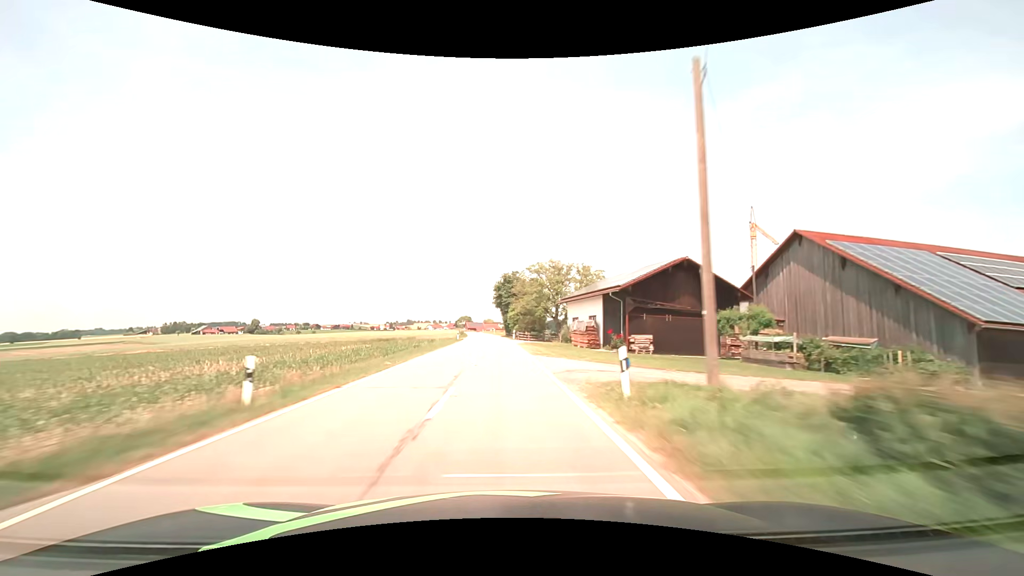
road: tertiary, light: Day
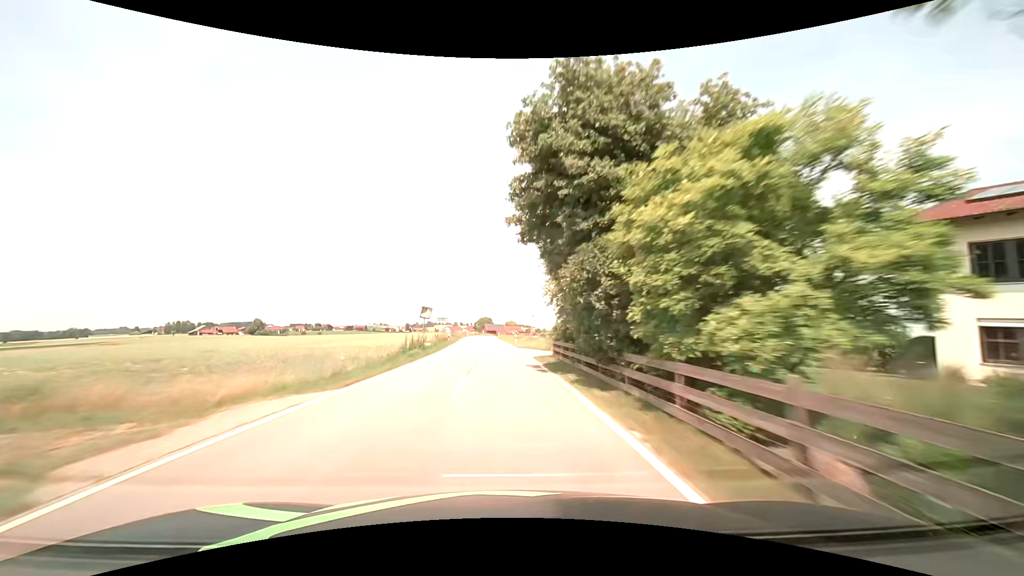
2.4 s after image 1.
(-1.7, +59.7) m; -3°
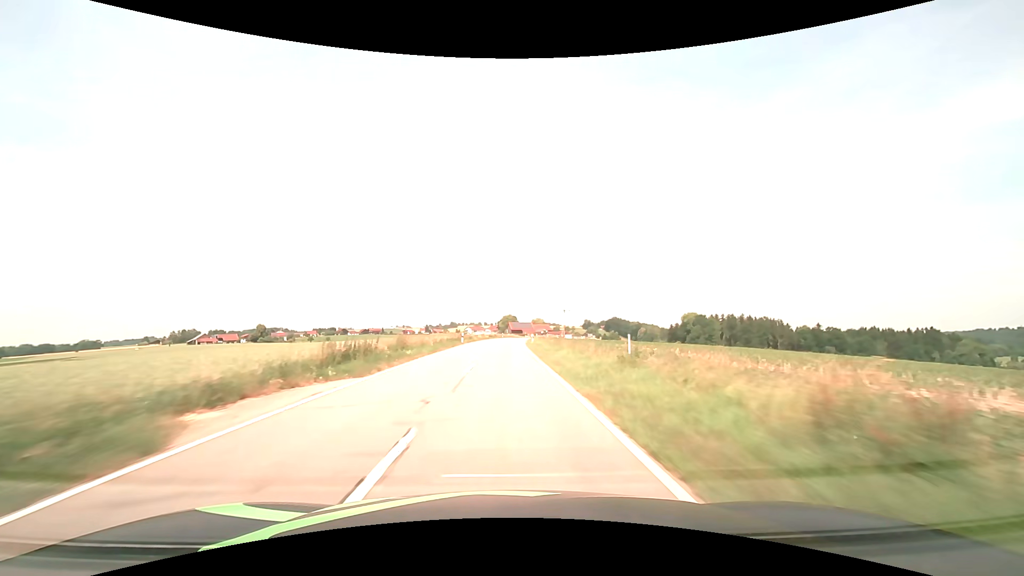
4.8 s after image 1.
(-1.5, +57.9) m; -3°
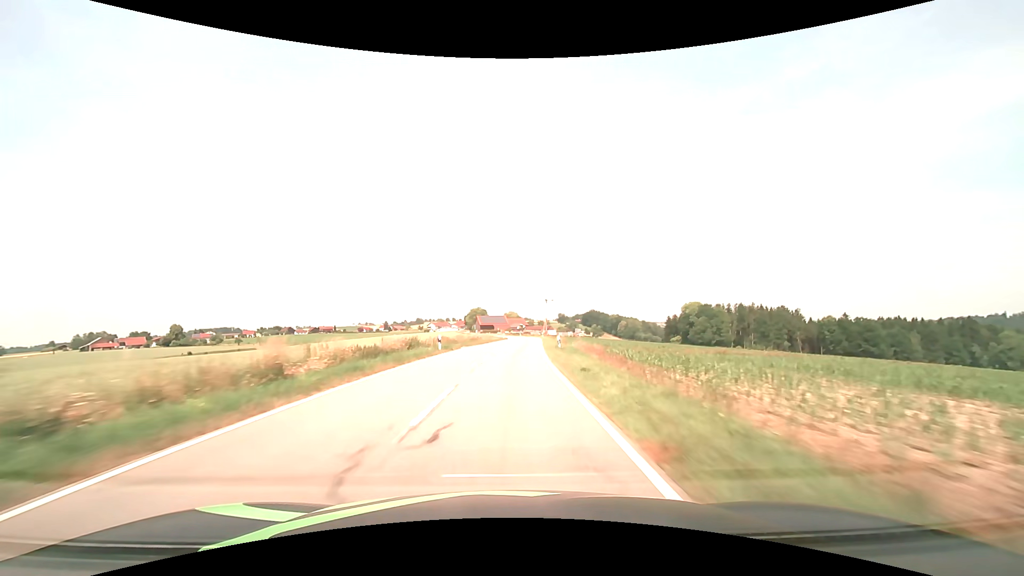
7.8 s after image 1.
(+1.0, +70.5) m; +3°
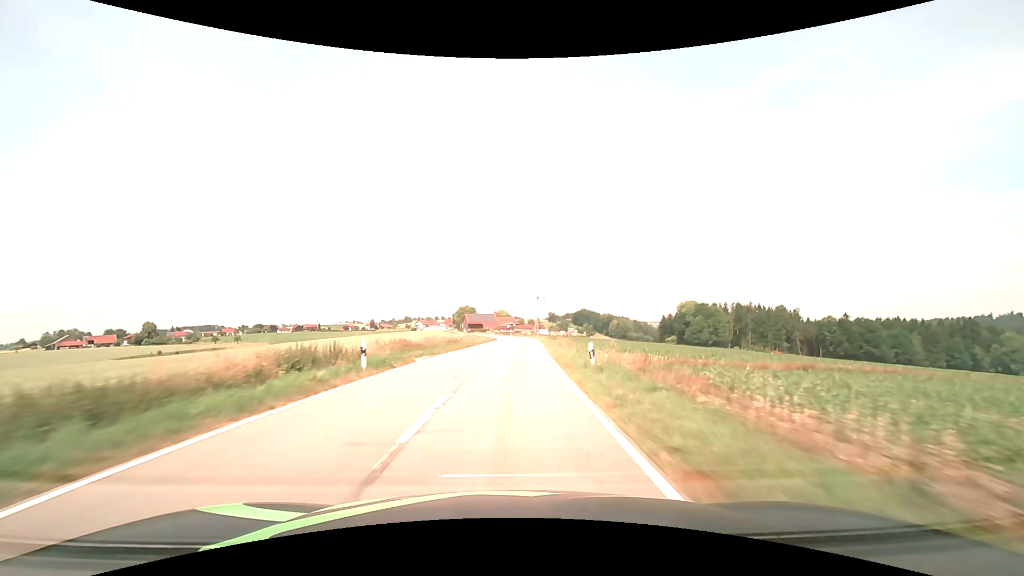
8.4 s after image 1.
(+0.1, +13.5) m; +1°
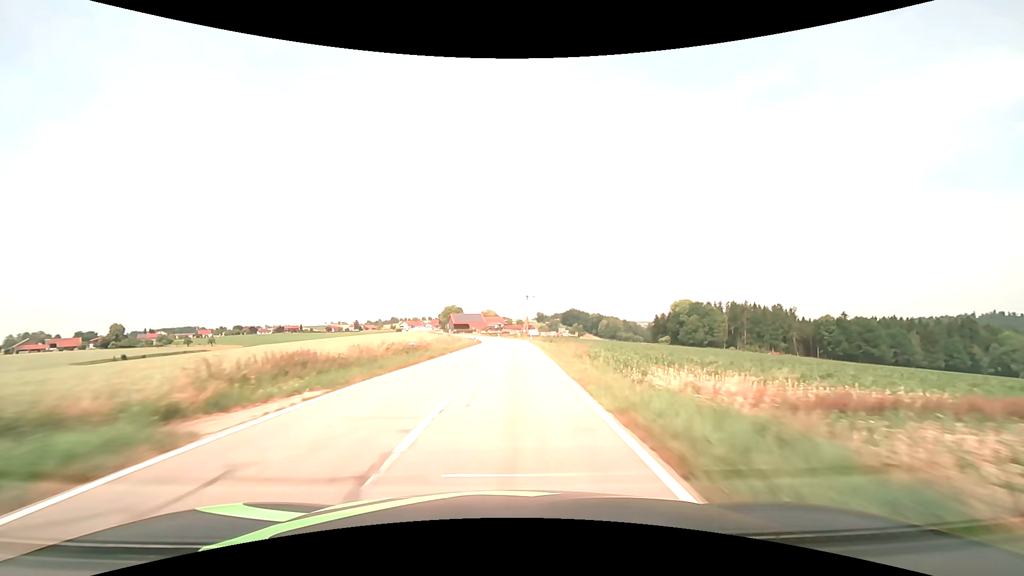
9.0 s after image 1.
(+0.2, +13.3) m; +1°
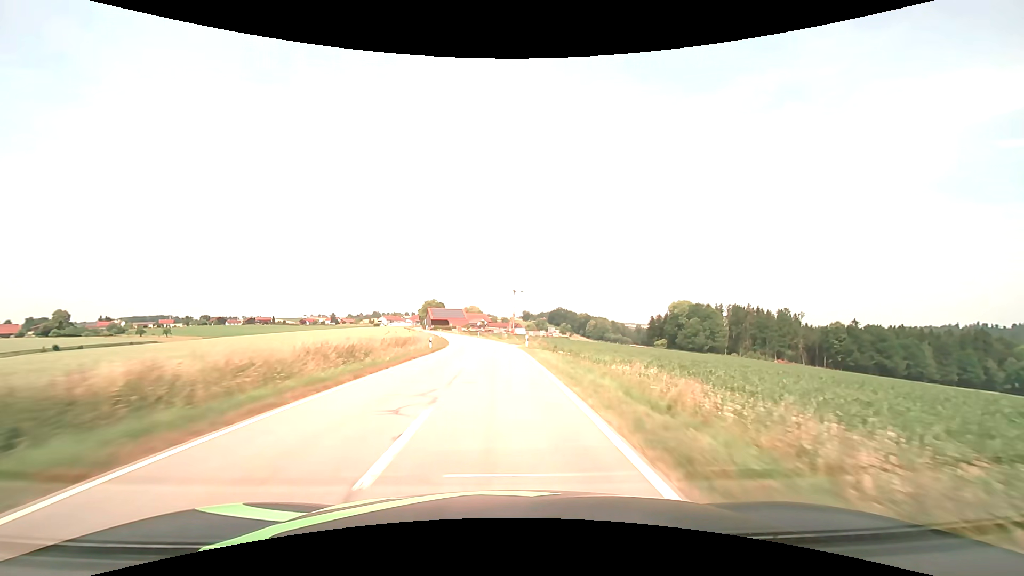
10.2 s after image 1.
(+0.4, +26.1) m; +2°
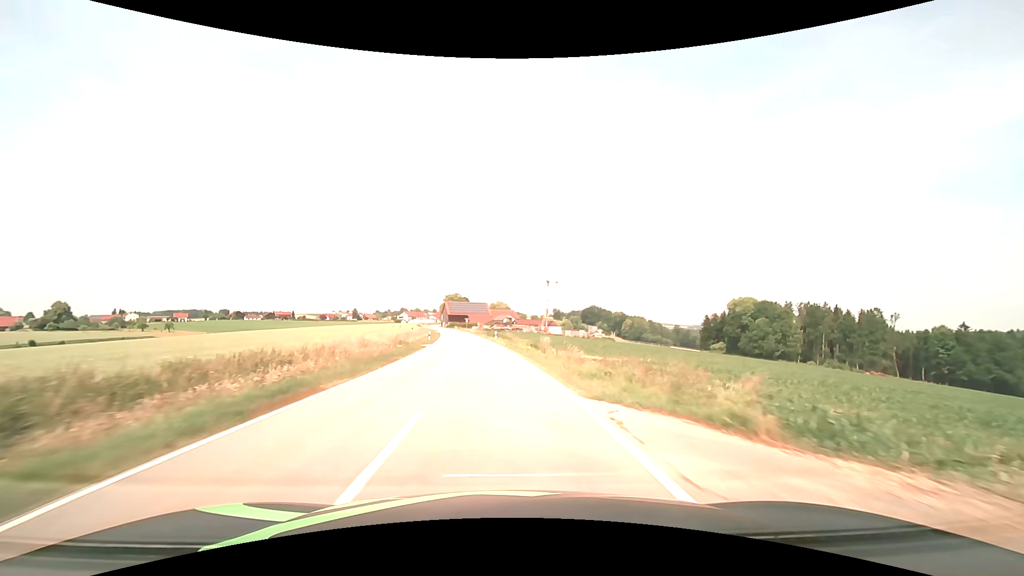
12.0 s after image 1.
(-0.8, +38.4) m; -3°
(0, +10) (-1, +20) (-1, +30) (-2, +40) (-3, +50) (-4, +60) (-5, +70) (-7, +80) (-8, +90) (-9, +99) m
